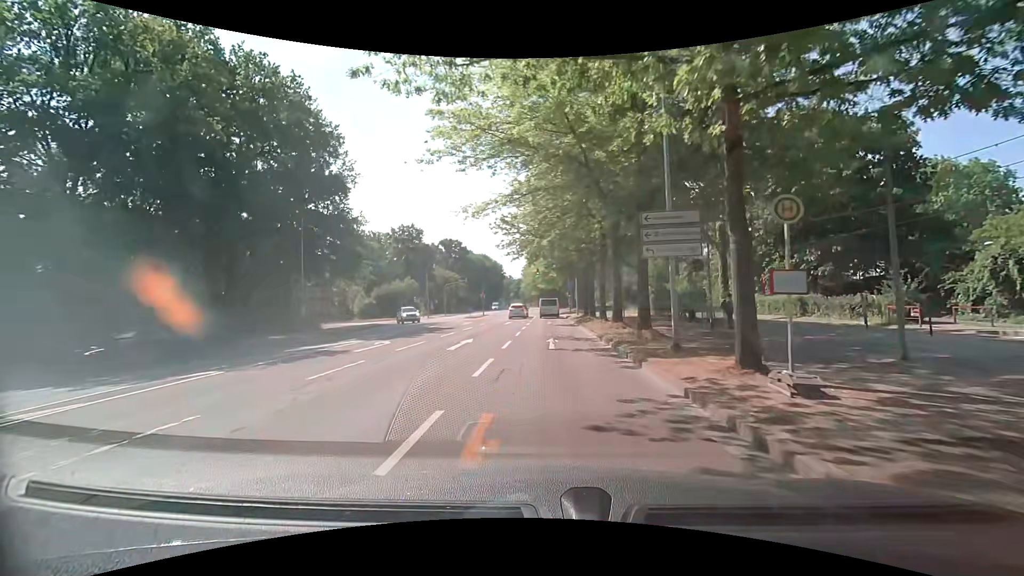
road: secondary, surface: asphalt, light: Day
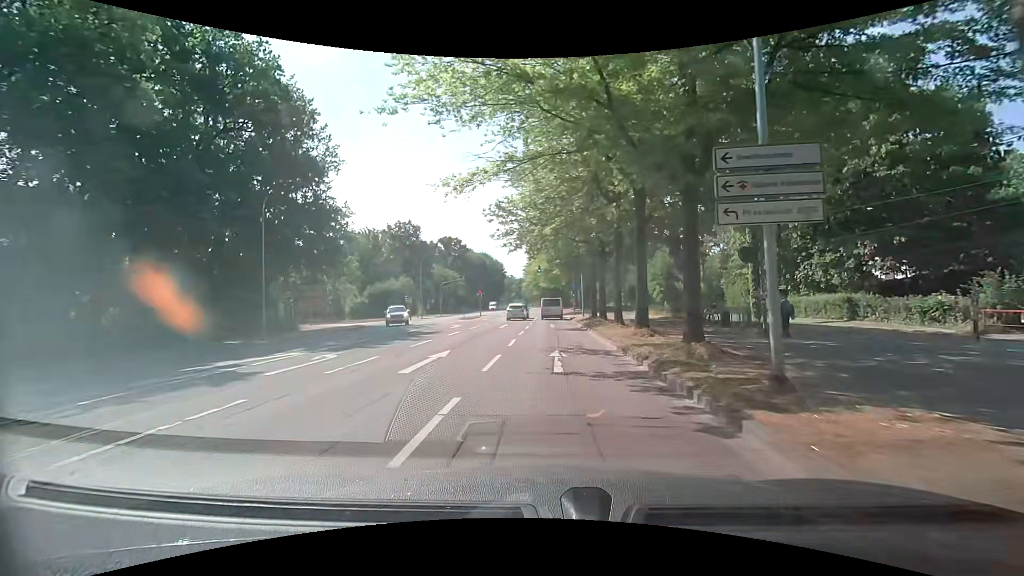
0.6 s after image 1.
(0.0, +5.0) m; 0°
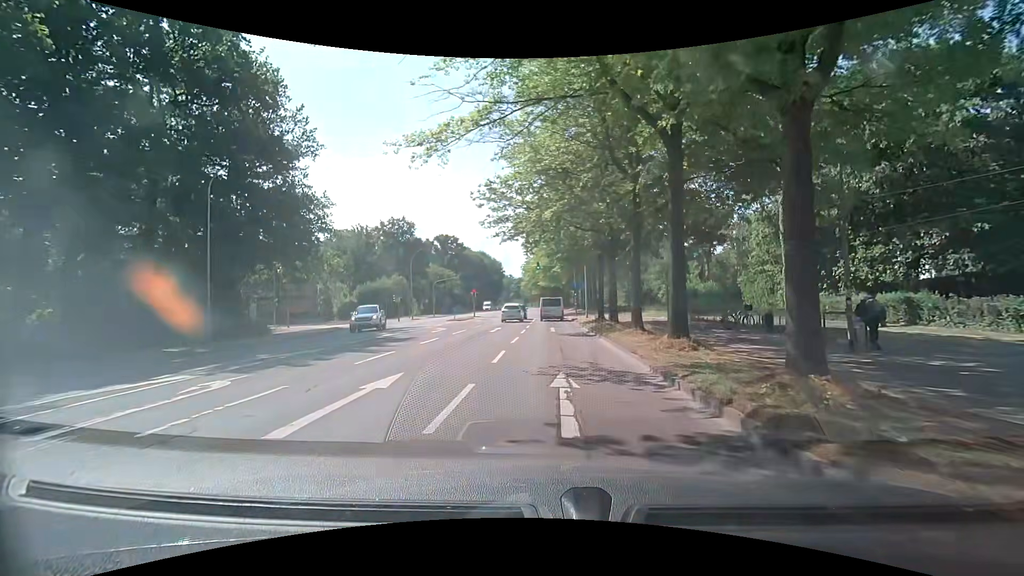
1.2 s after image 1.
(0.0, +4.7) m; +1°
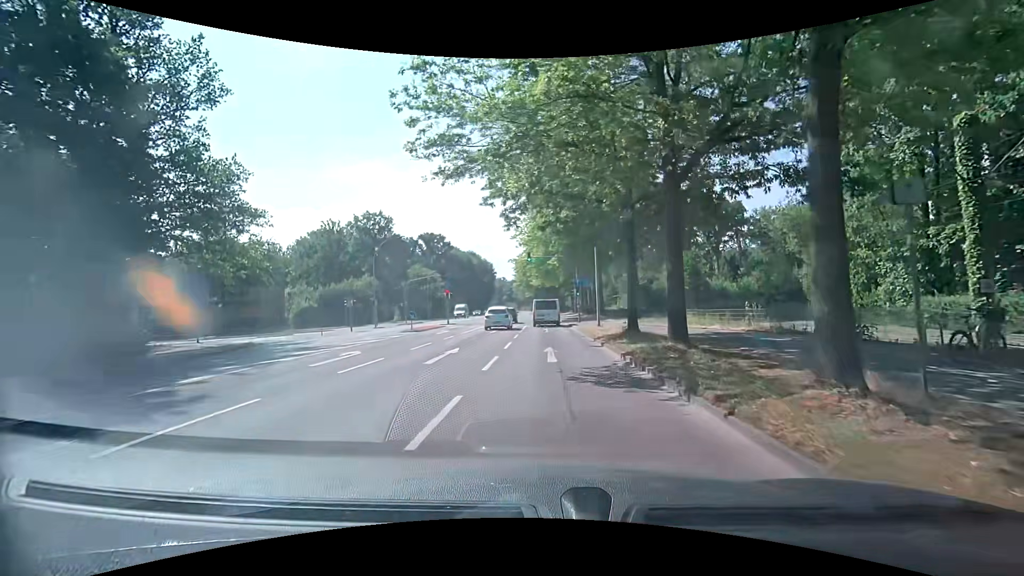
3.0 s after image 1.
(0.0, +12.6) m; -1°
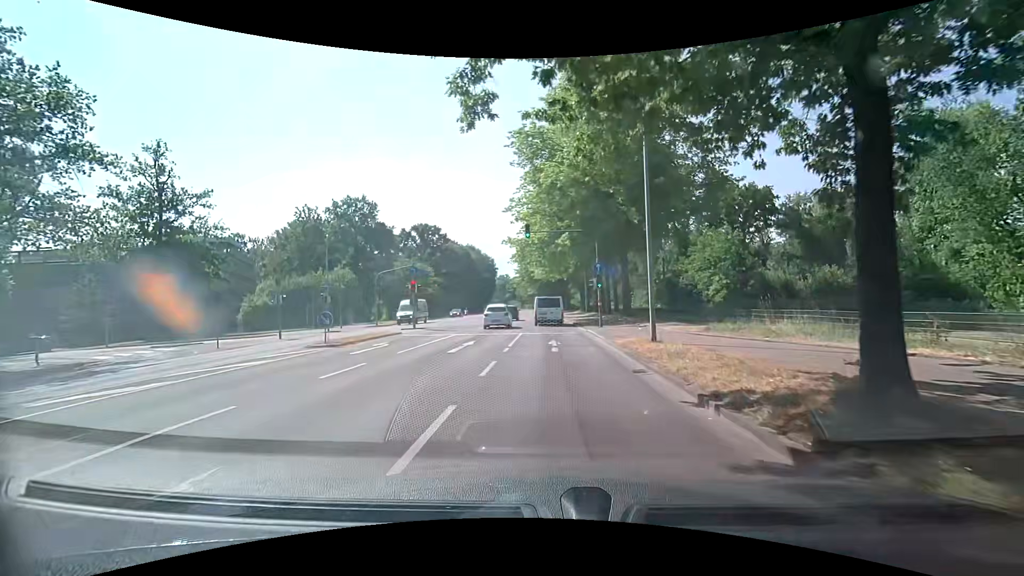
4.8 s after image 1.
(+0.1, +13.2) m; 0°
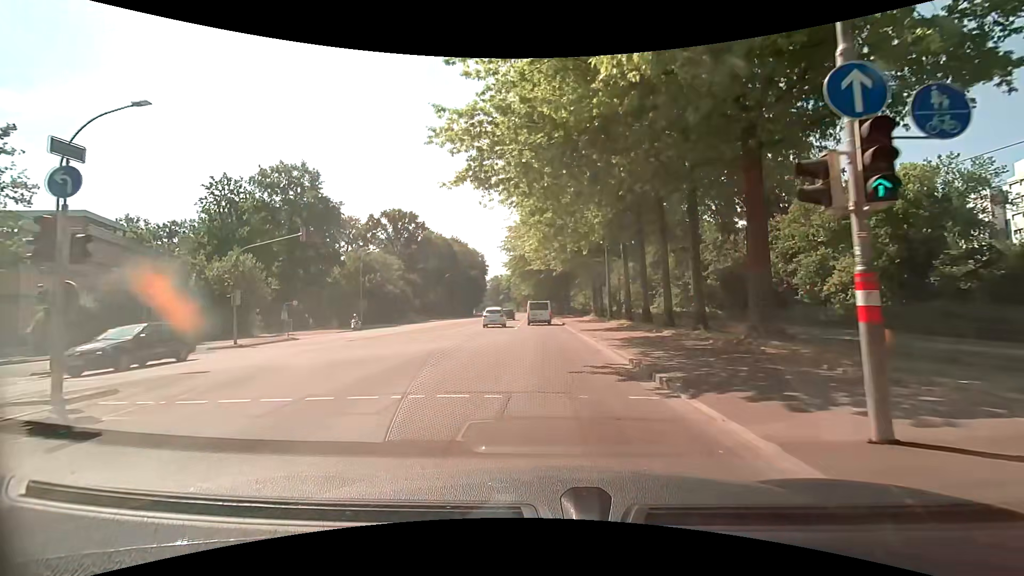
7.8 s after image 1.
(+0.1, +23.7) m; +1°
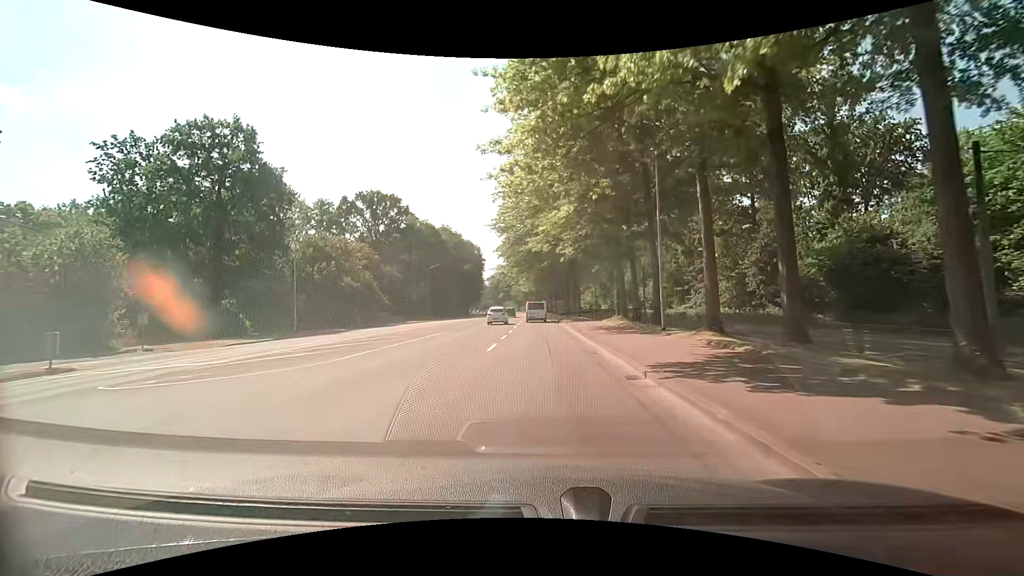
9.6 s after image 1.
(-0.1, +17.1) m; 0°
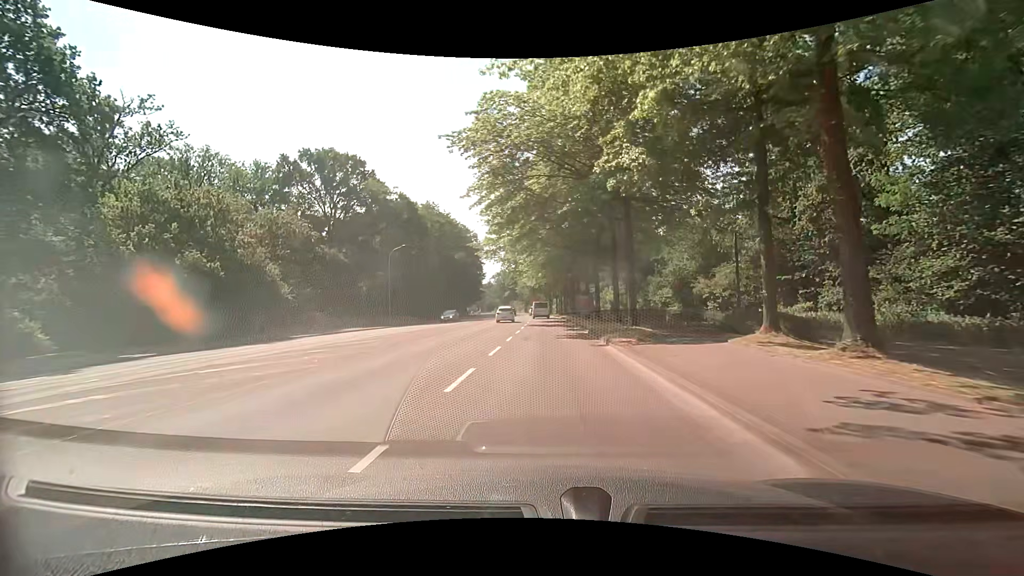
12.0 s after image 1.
(-0.6, +26.5) m; -2°
(0, +10) (0, +20) (0, +30) (0, +40) (0, +50) (0, +60) (0, +70) (-1, +80) (-2, +90) (-3, +100) m
